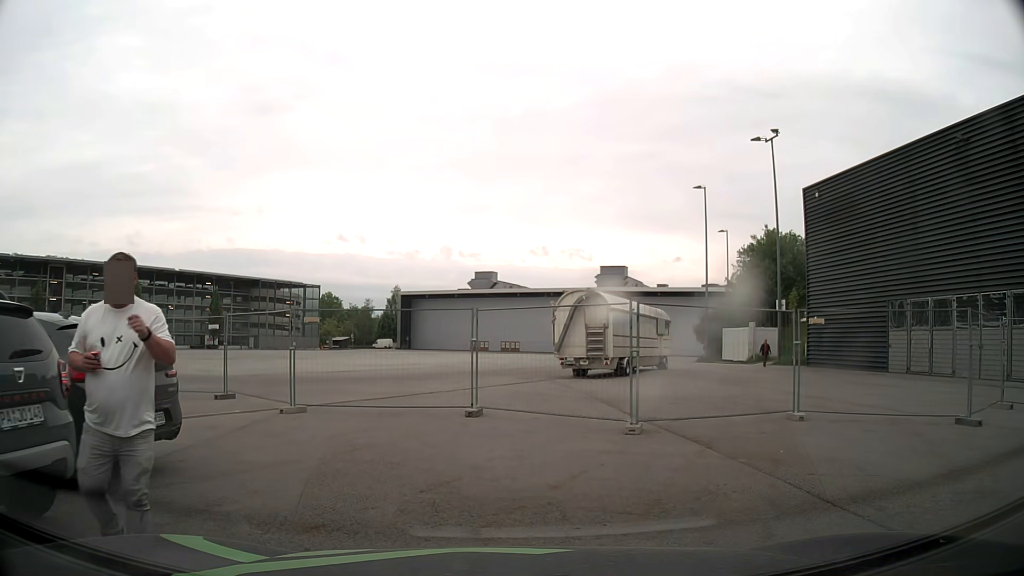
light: Day
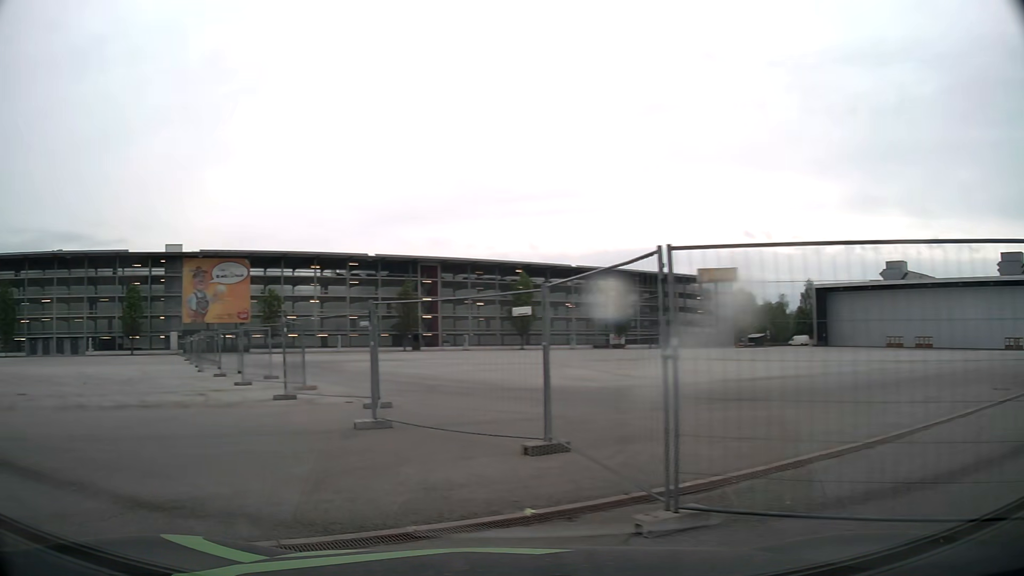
(-1.4, +8.6) m; -36°
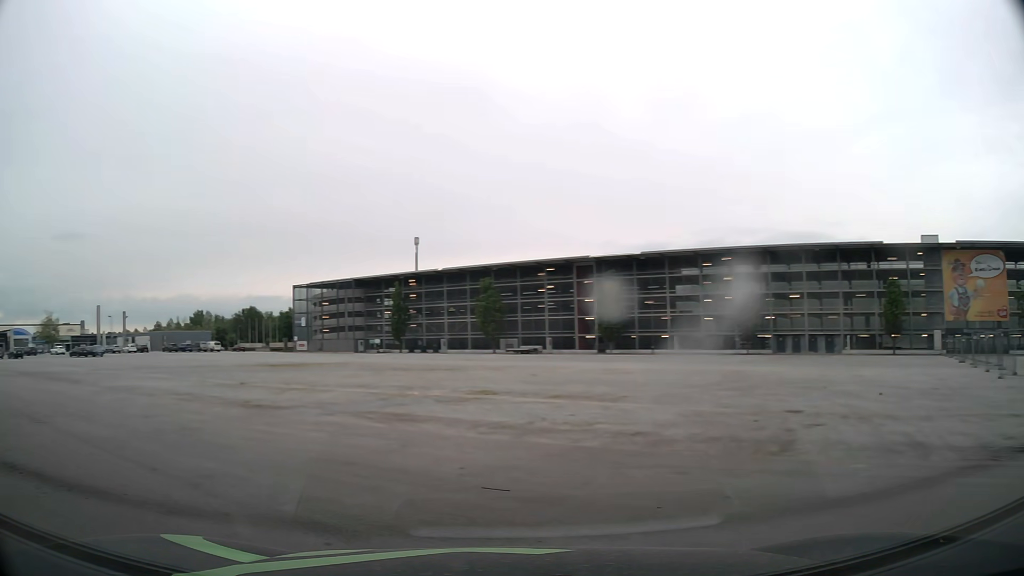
(-3.9, +6.2) m; -64°
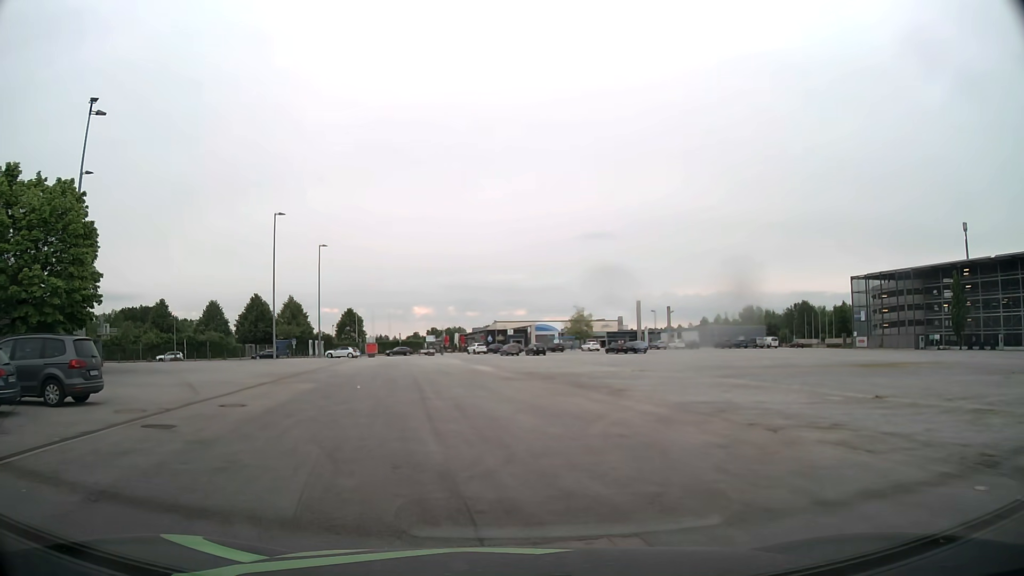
(-4.7, +8.1) m; -47°
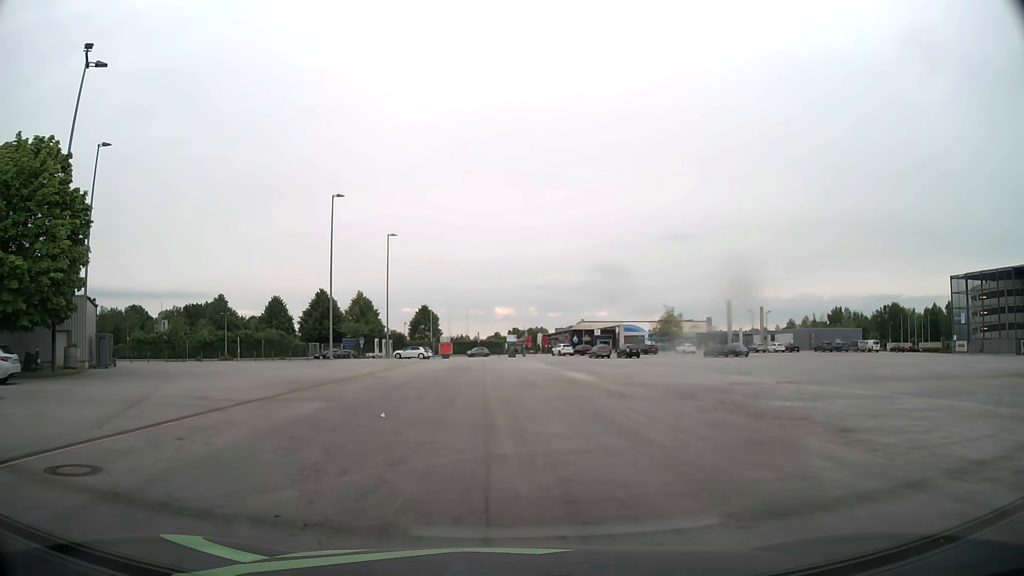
(-0.8, +9.5) m; -7°
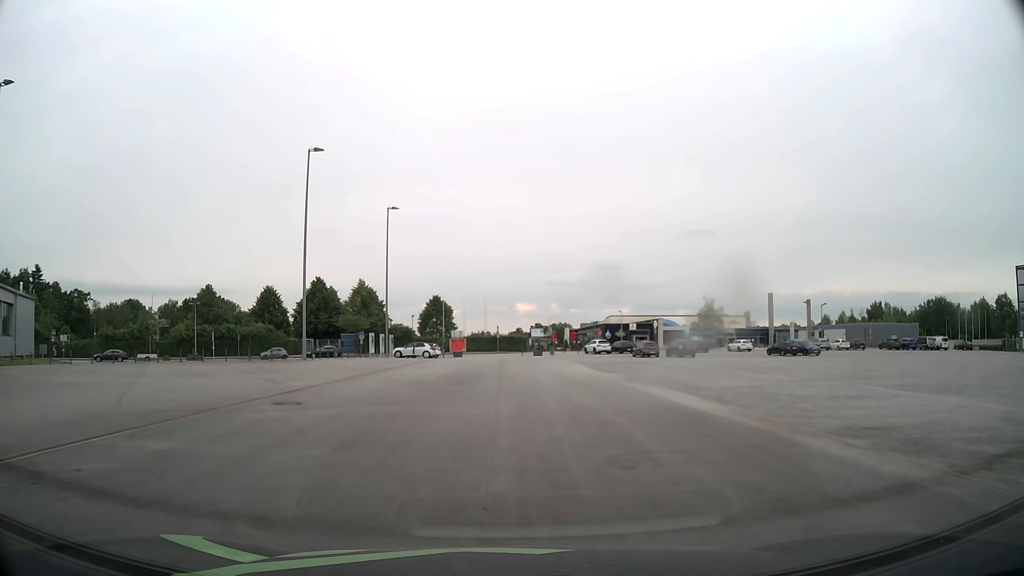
(-0.2, +15.2) m; -2°
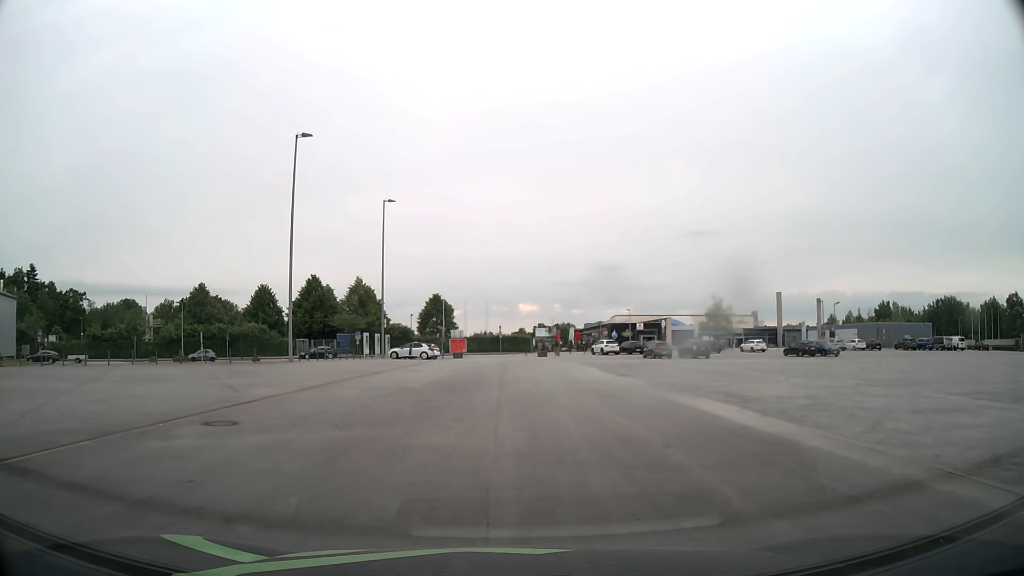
(0.0, +3.9) m; 0°
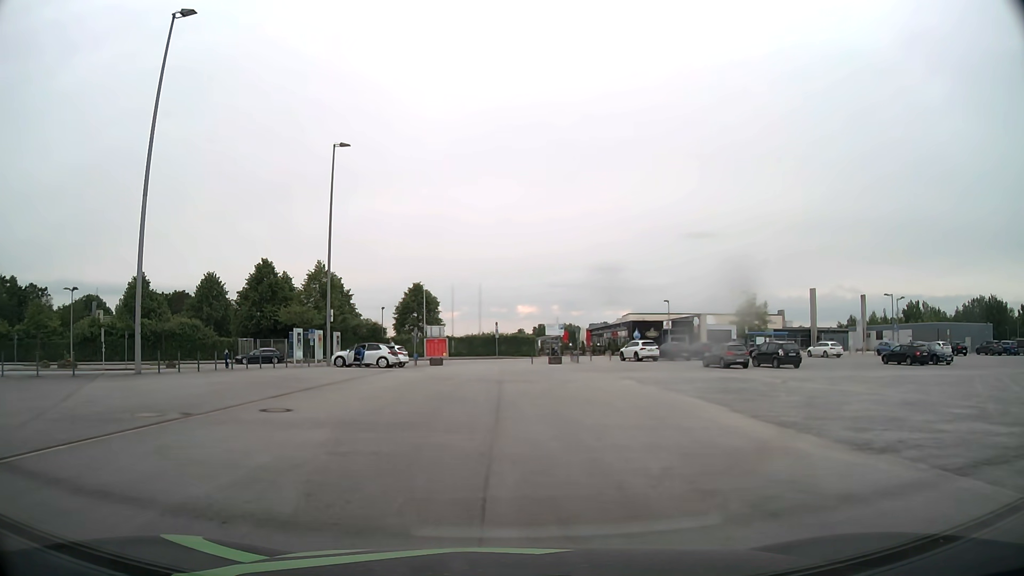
(0.0, +20.2) m; 0°
